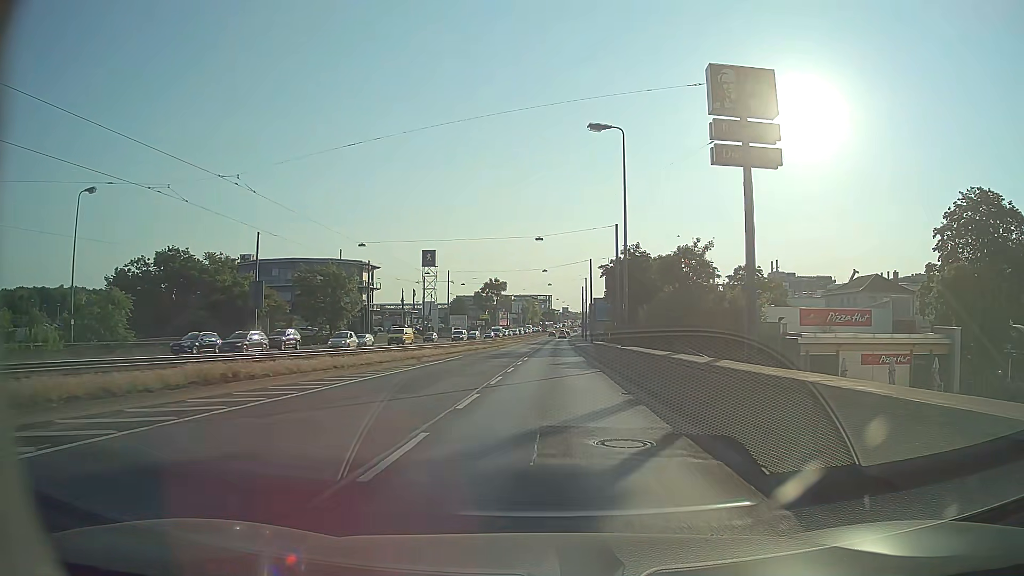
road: primary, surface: asphalt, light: Day
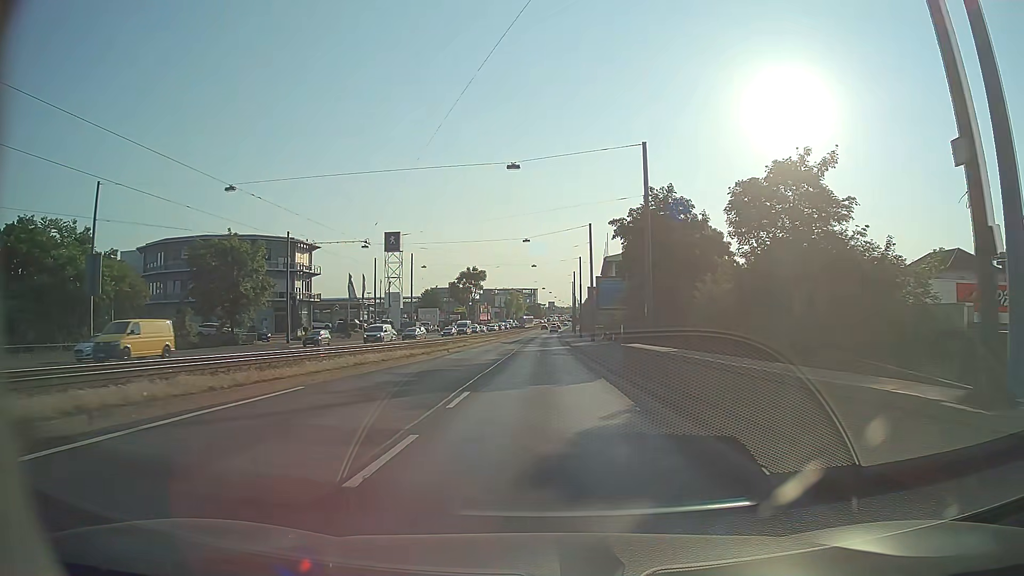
(+0.3, +24.3) m; +1°
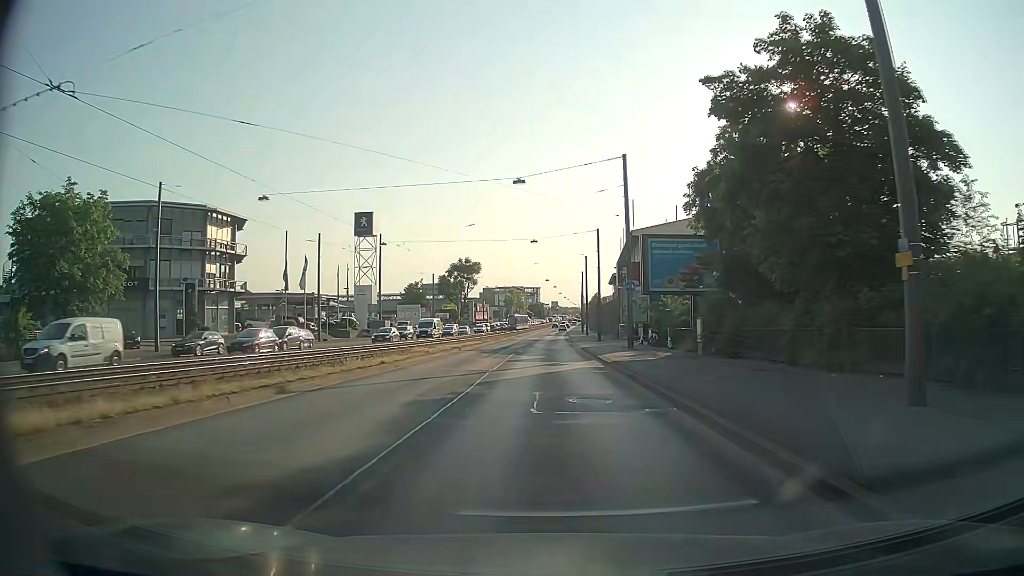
(-0.1, +24.6) m; 0°
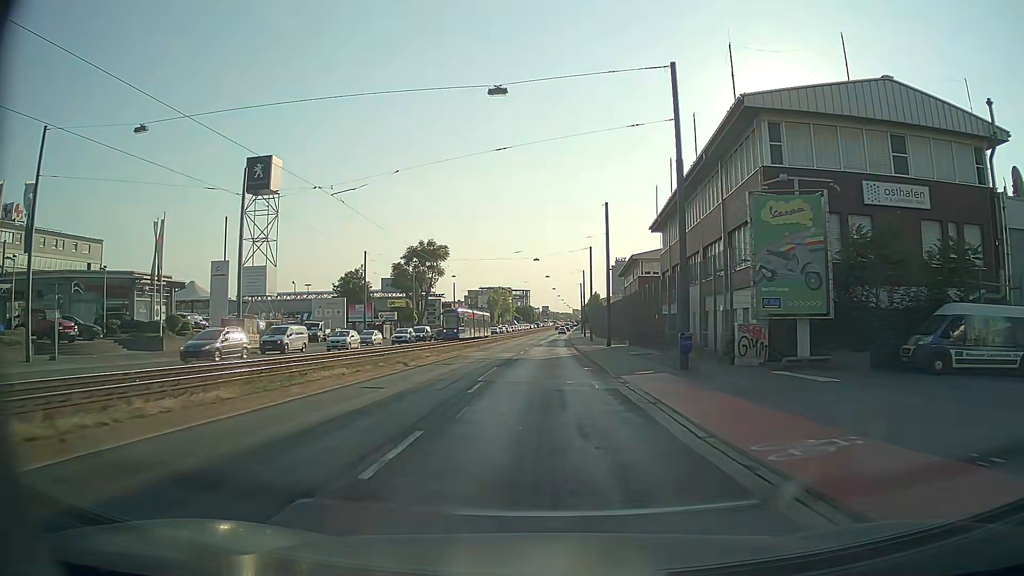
(+0.4, +41.3) m; +1°
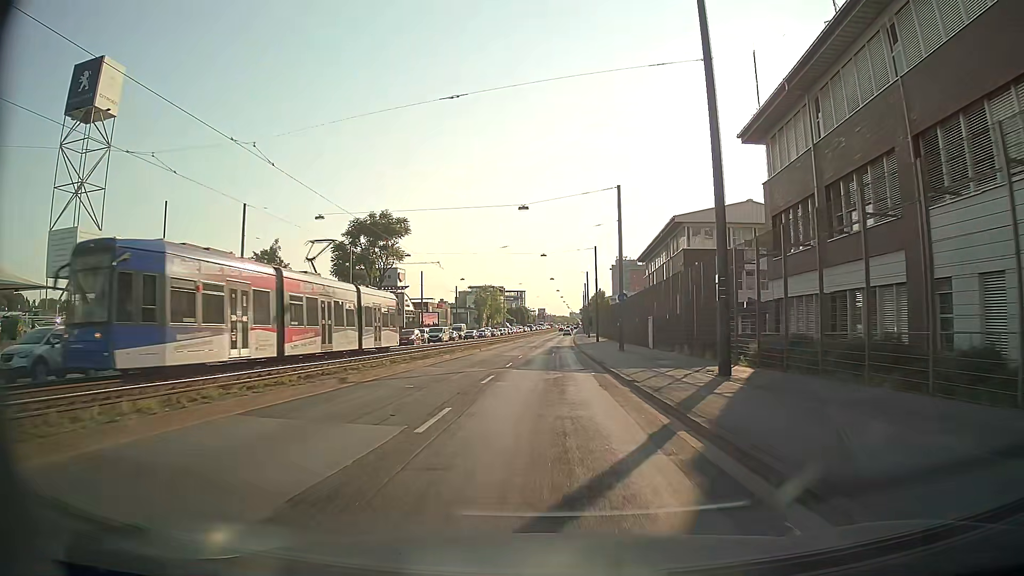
(+0.2, +33.1) m; 0°
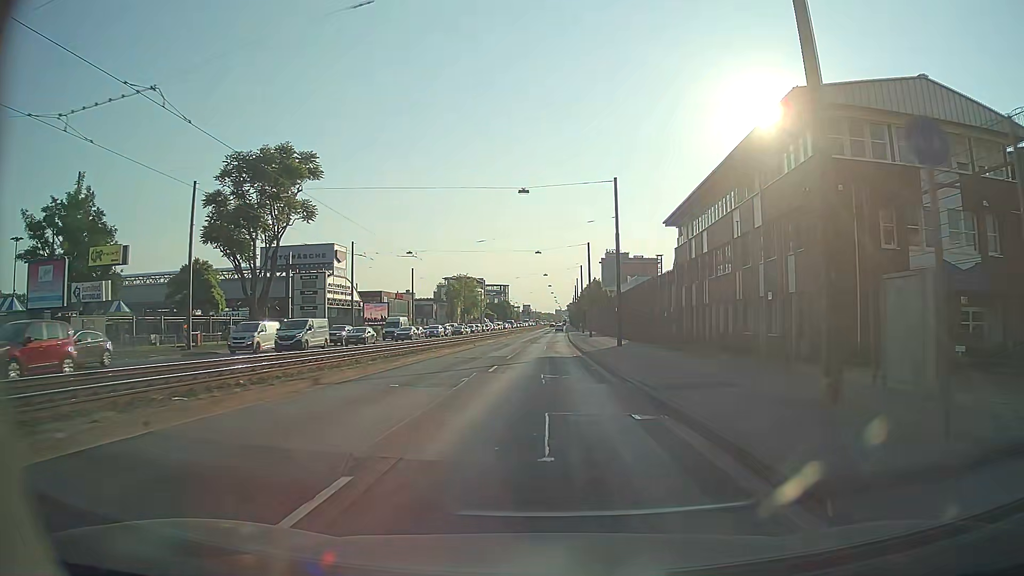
(+0.4, +32.9) m; +2°
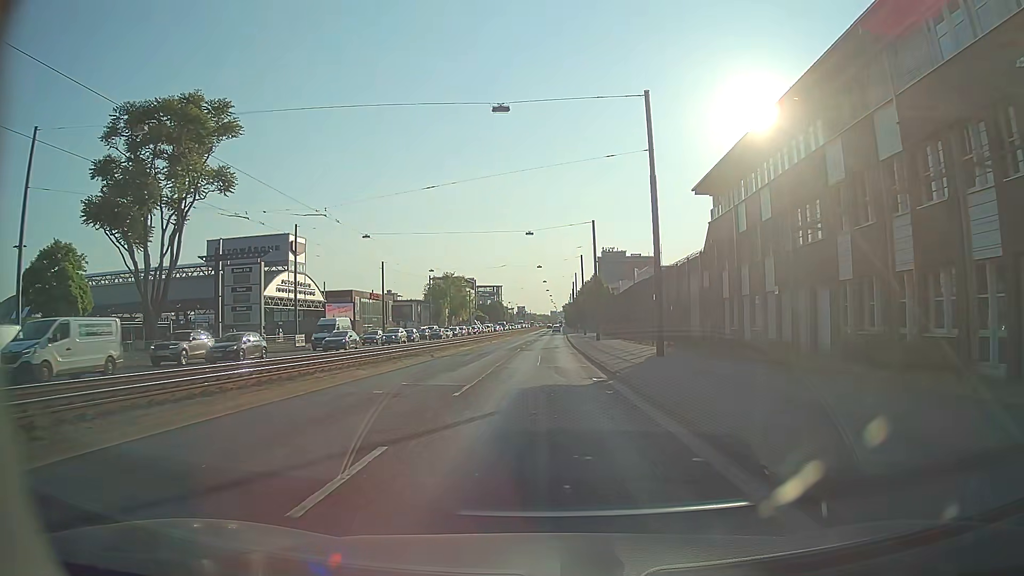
(0.0, +16.3) m; 0°
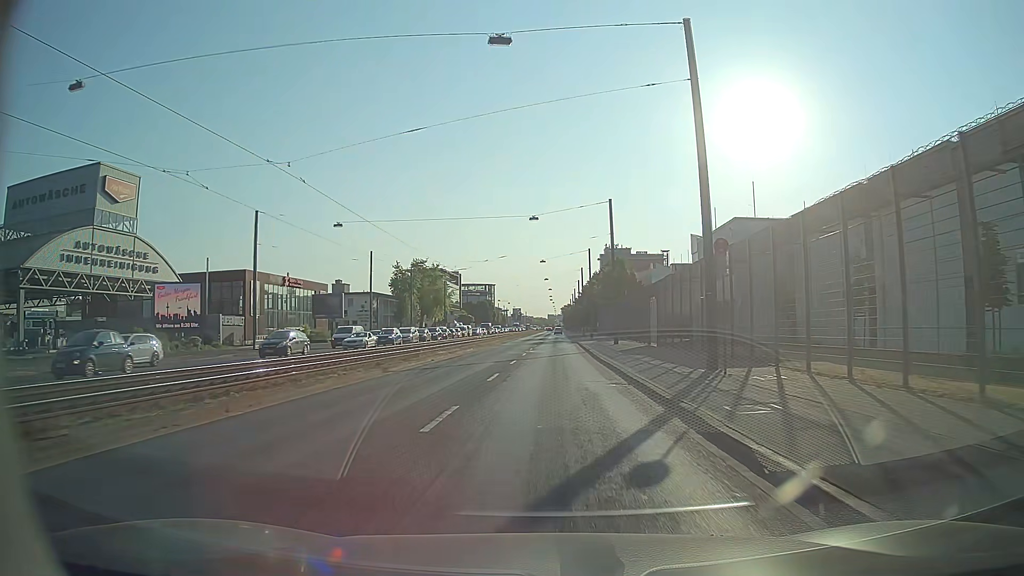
(0.0, +40.7) m; 0°
(0, +10) (0, +20) (+1, +30) (+1, +40) (+1, +50) (+1, +60) (+2, +70) (+2, +80) (+2, +90) (+2, +100) m
